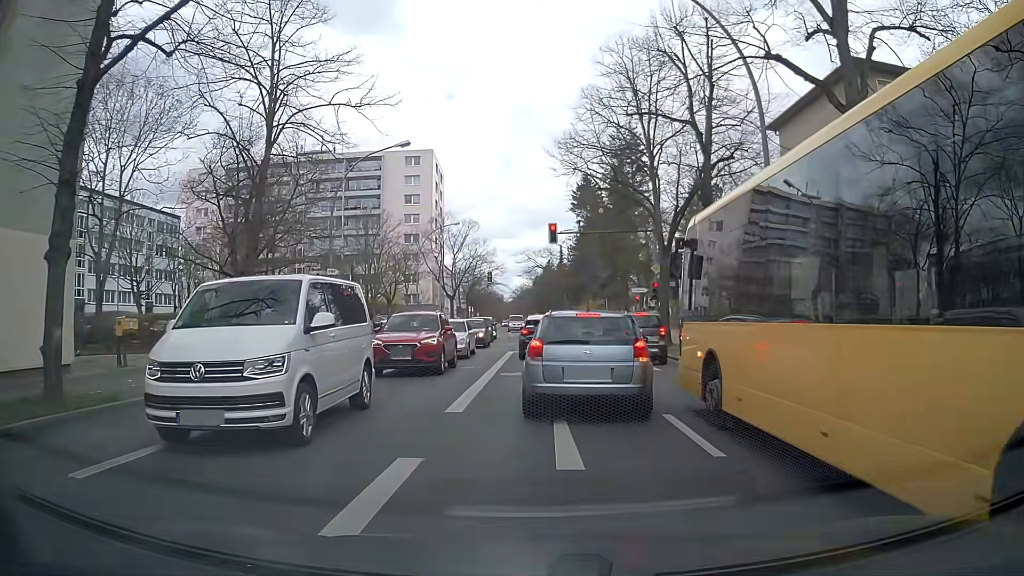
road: secondary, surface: asphalt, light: Day
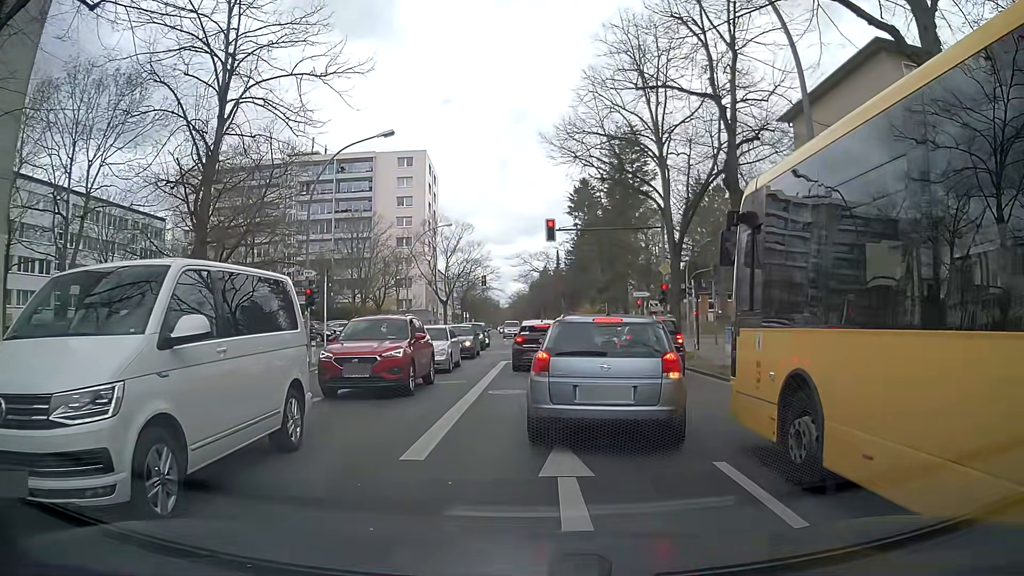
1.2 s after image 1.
(0.0, +2.9) m; -2°
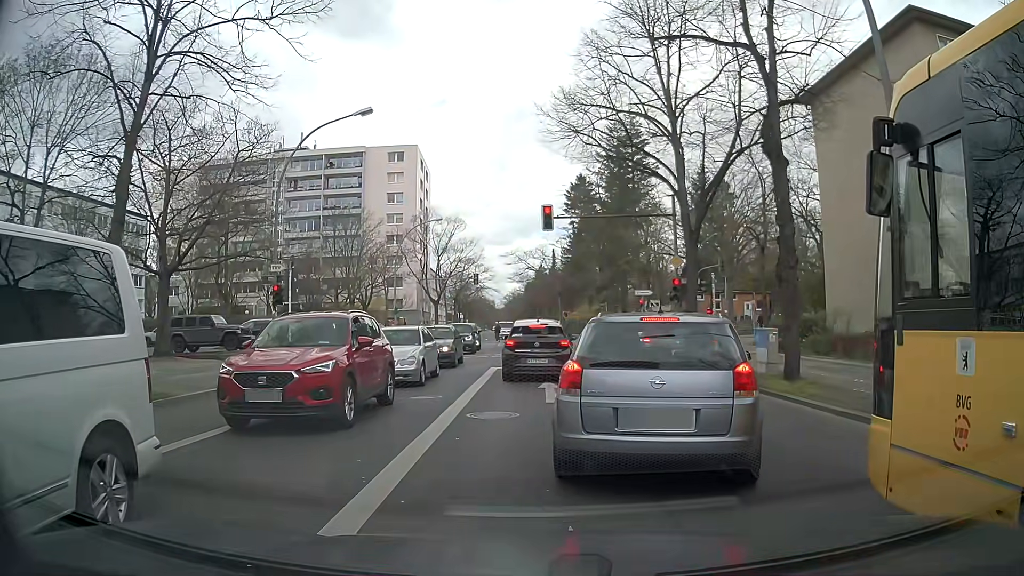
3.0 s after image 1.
(+0.1, +3.4) m; +3°
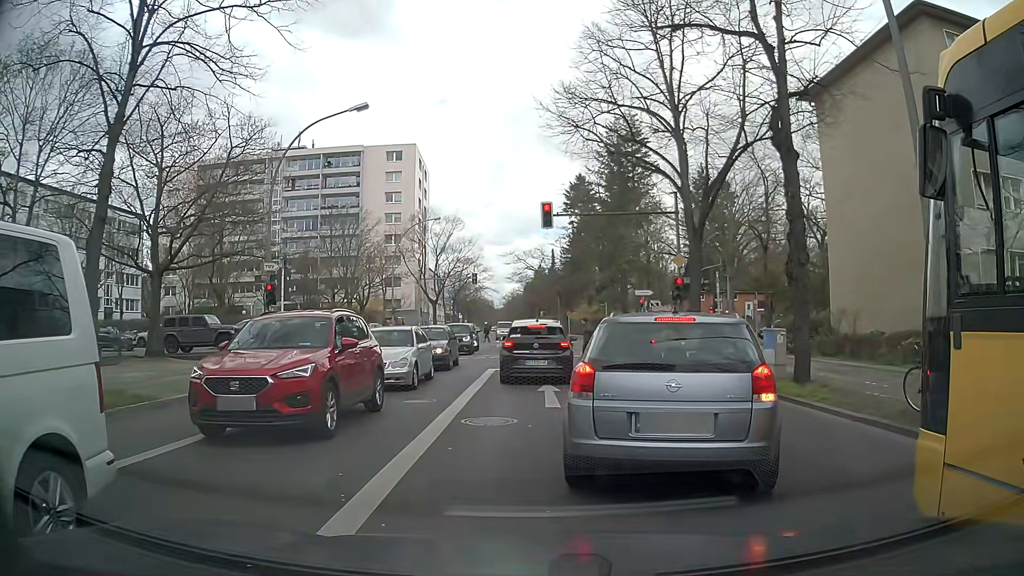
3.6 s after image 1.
(0.0, +0.6) m; 0°
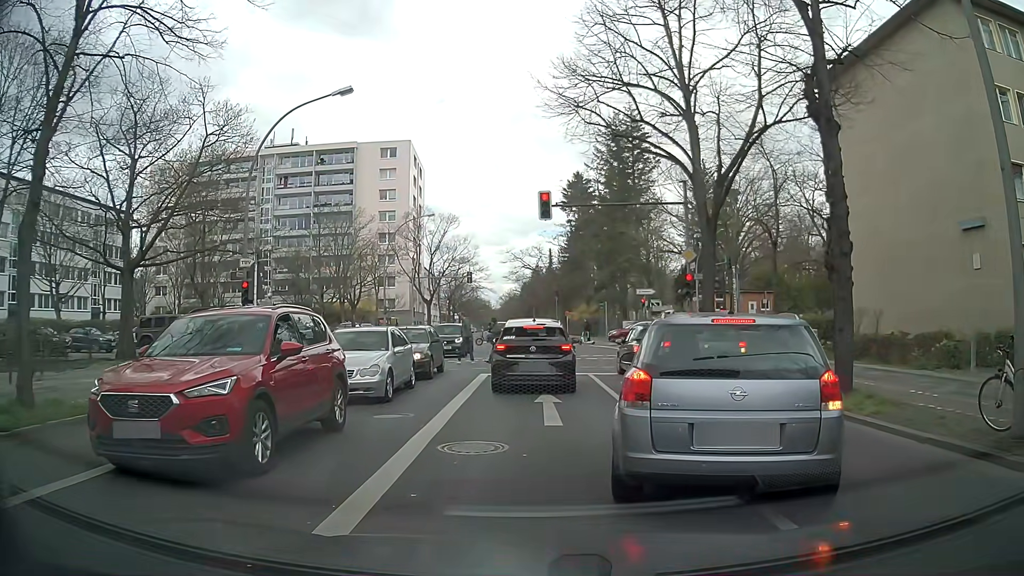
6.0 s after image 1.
(0.0, +2.1) m; 0°
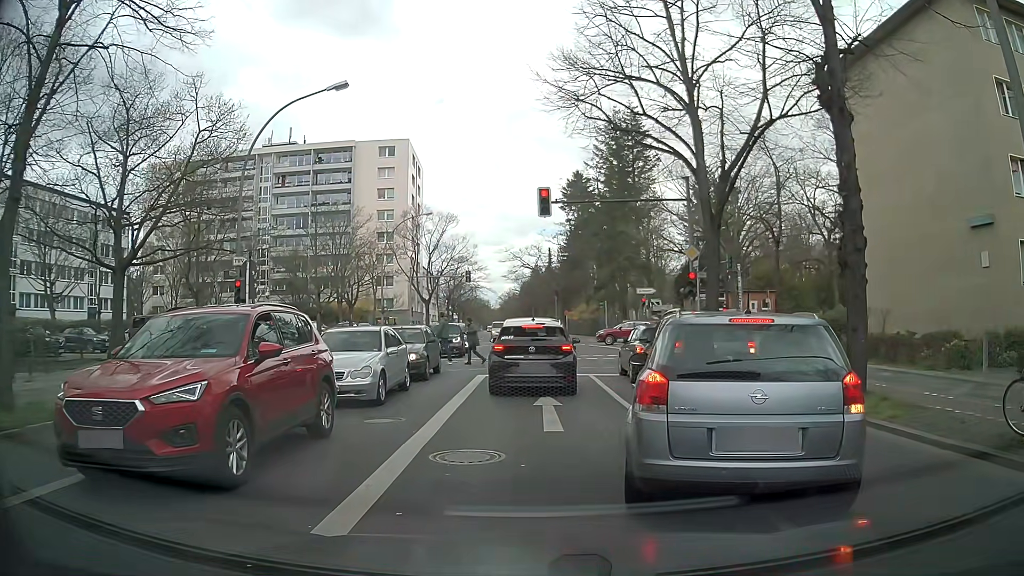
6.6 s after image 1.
(0.0, +0.5) m; 0°
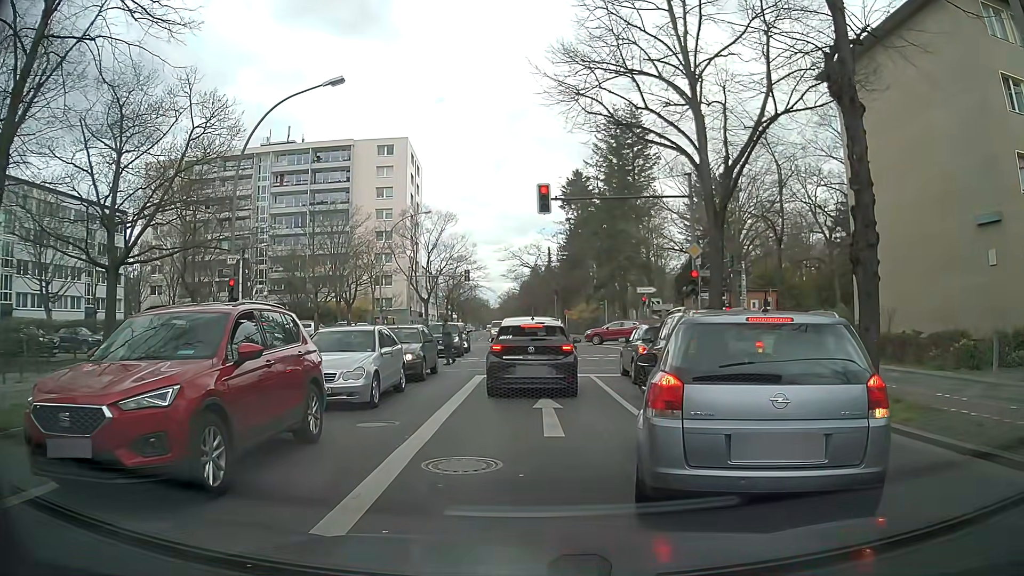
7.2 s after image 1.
(0.0, +0.4) m; 0°
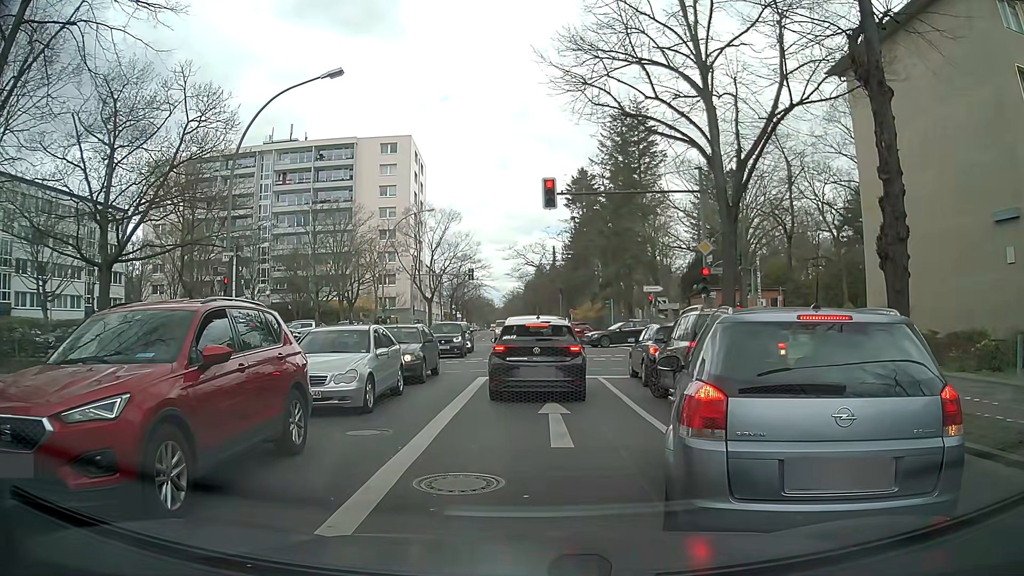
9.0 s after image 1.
(0.0, +0.8) m; 0°
